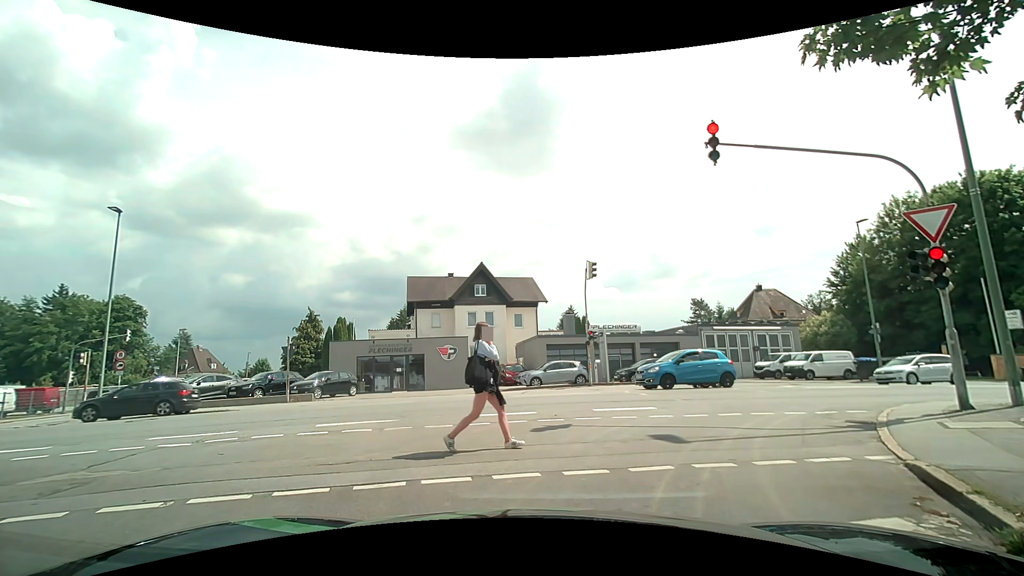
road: residential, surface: asphalt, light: Day
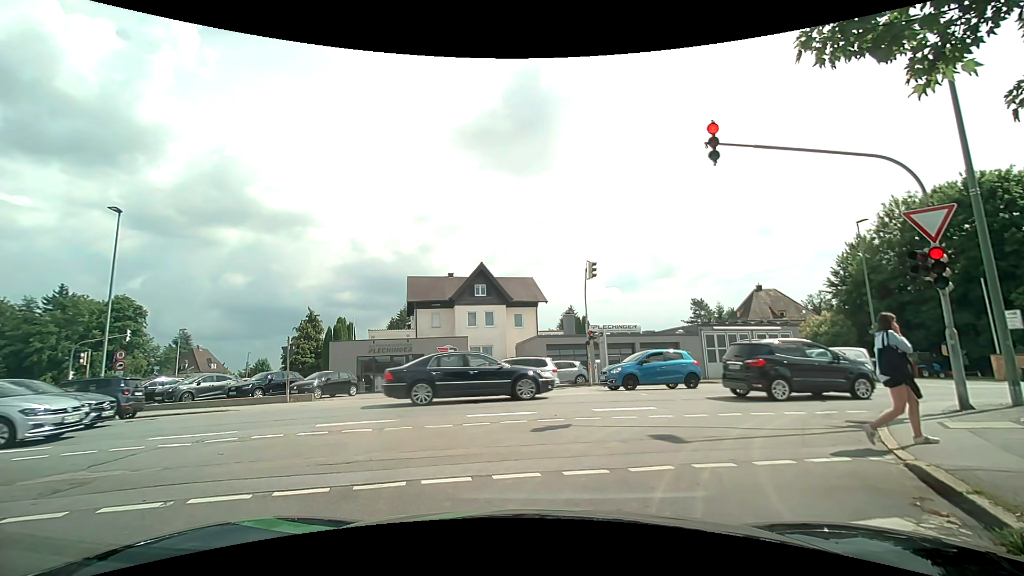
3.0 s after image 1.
(0.0, 0.0) m; 0°
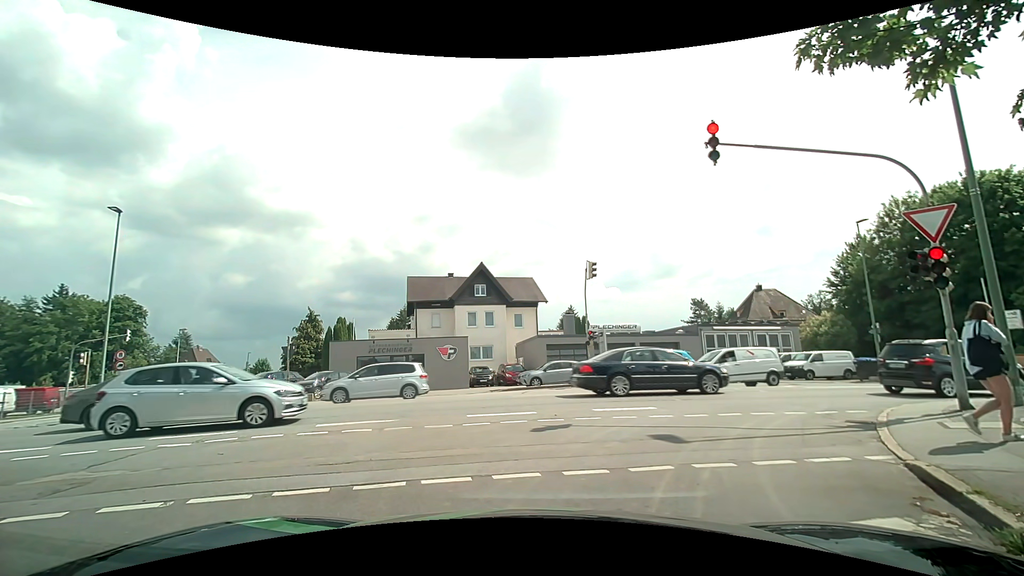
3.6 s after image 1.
(0.0, 0.0) m; 0°
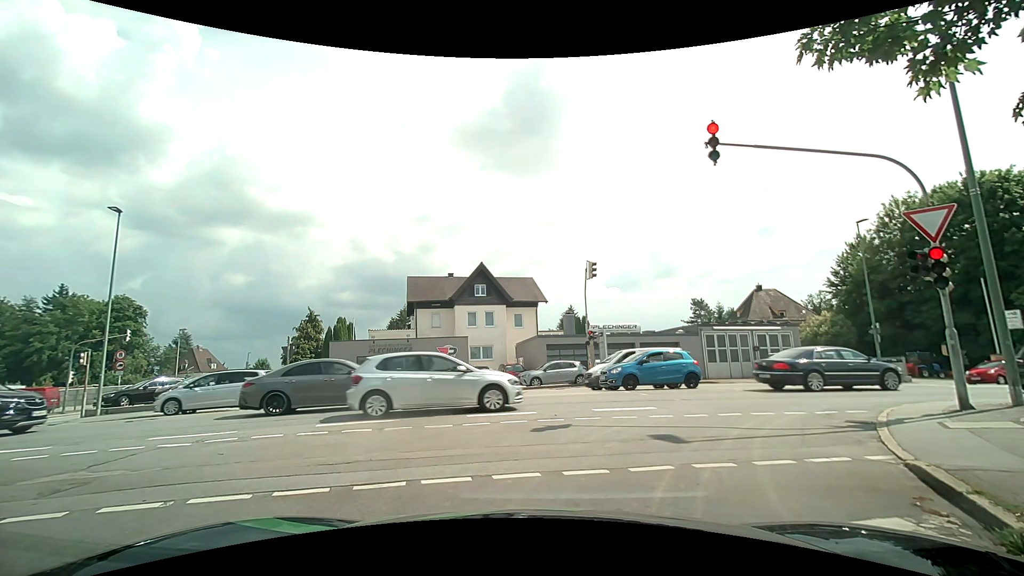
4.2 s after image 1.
(0.0, 0.0) m; 0°
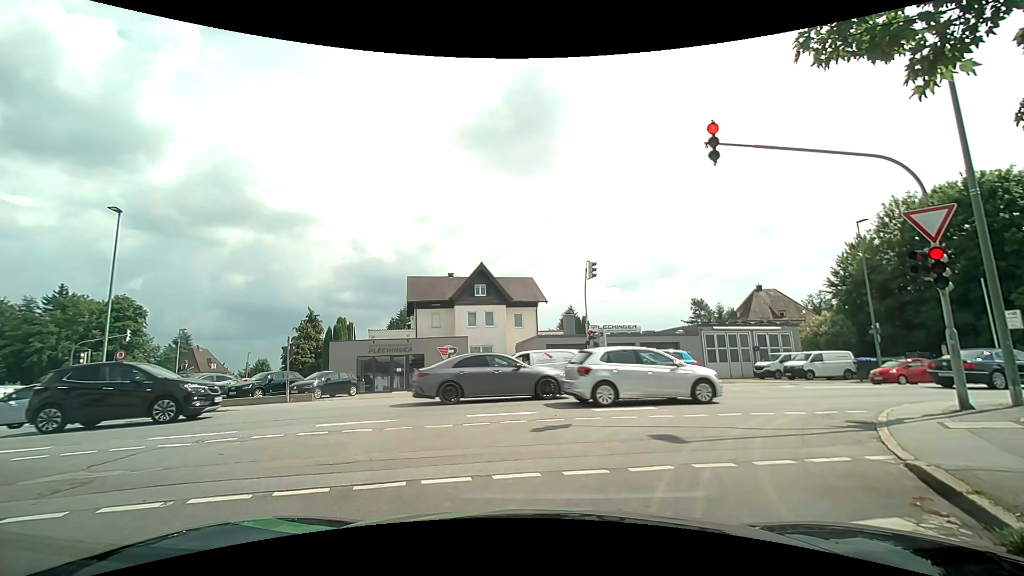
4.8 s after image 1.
(0.0, 0.0) m; 0°
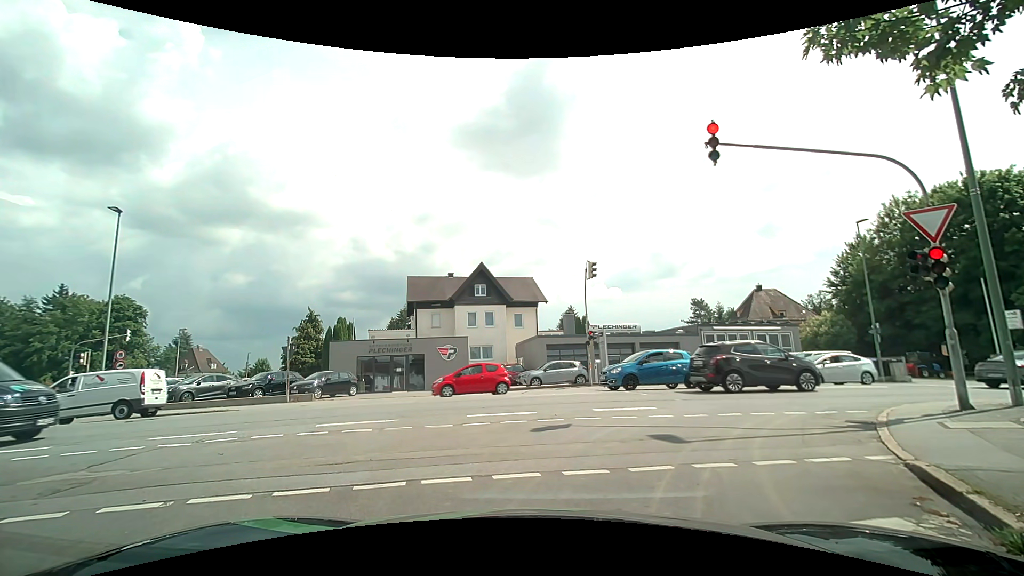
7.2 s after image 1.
(0.0, 0.0) m; 0°
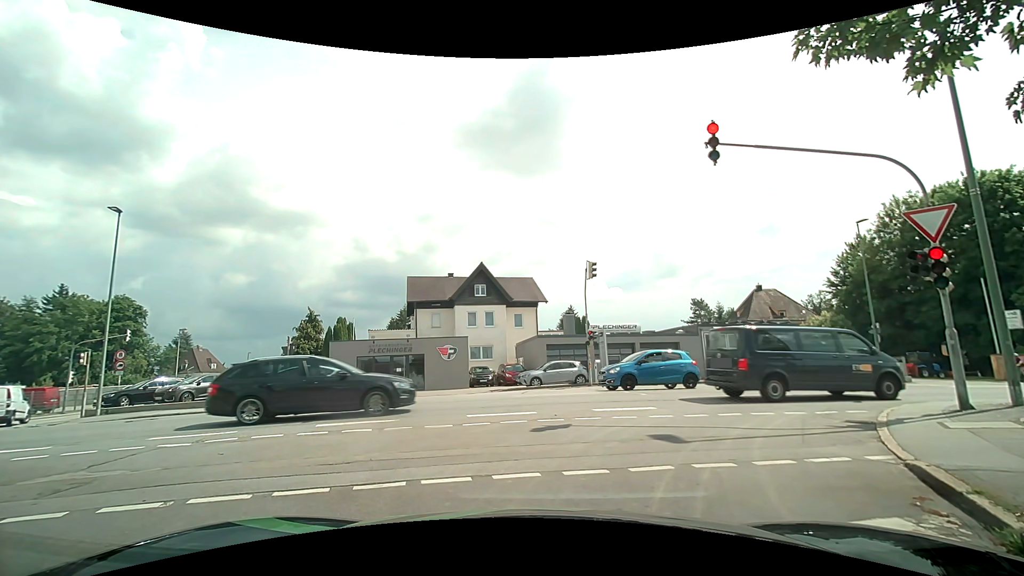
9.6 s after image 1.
(0.0, 0.0) m; 0°
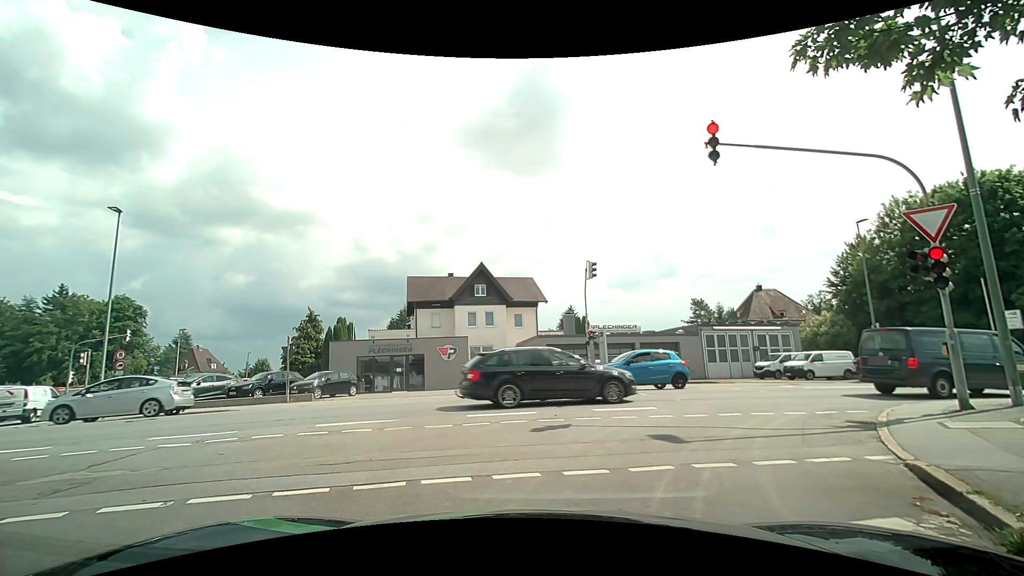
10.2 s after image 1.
(0.0, 0.0) m; 0°
(+2, +10) (+9, +17) (+19, +19) (+29, +21) (+38, +23) (+48, +25) (+58, +27) (+68, +29) (+78, +31) (+87, +33) m
